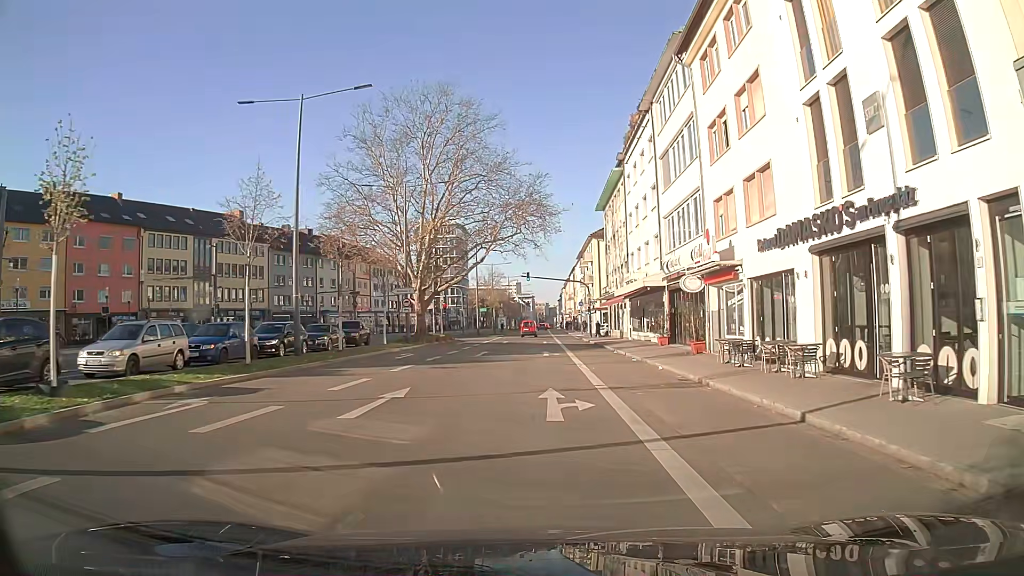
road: primary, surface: asphalt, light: Day
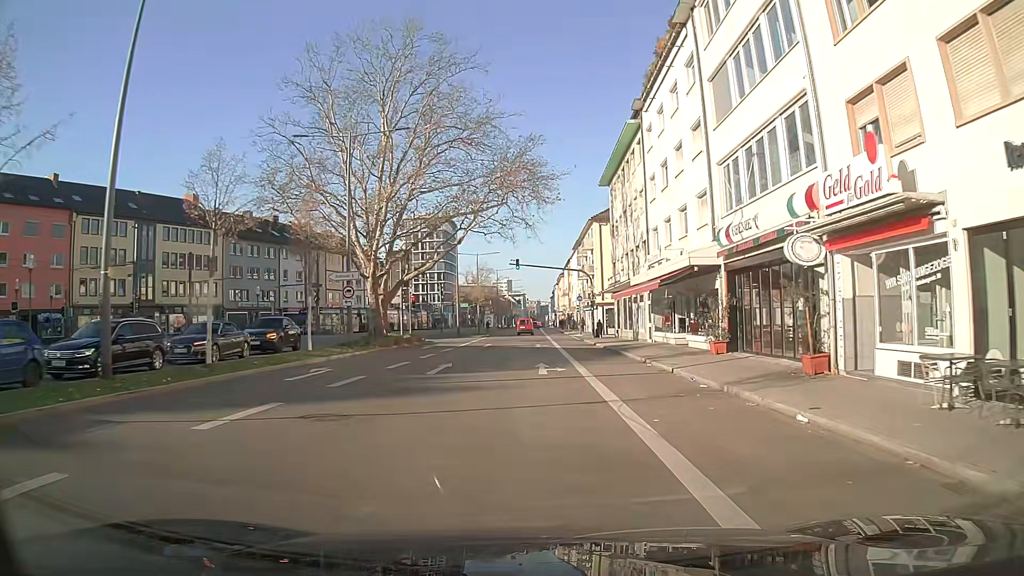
(0.0, +12.0) m; 0°
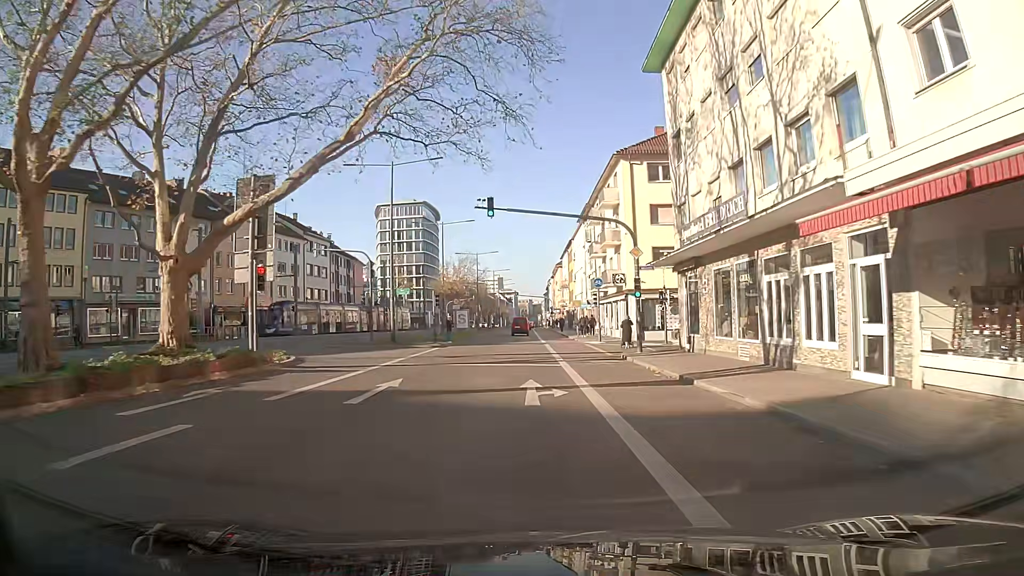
(+0.3, +27.1) m; +1°
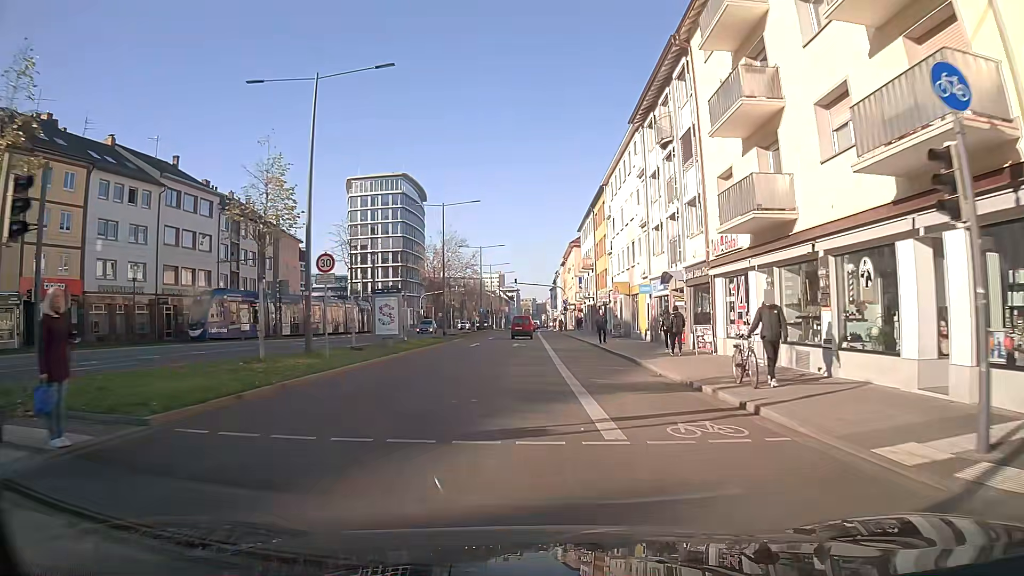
(-0.2, +37.2) m; 0°
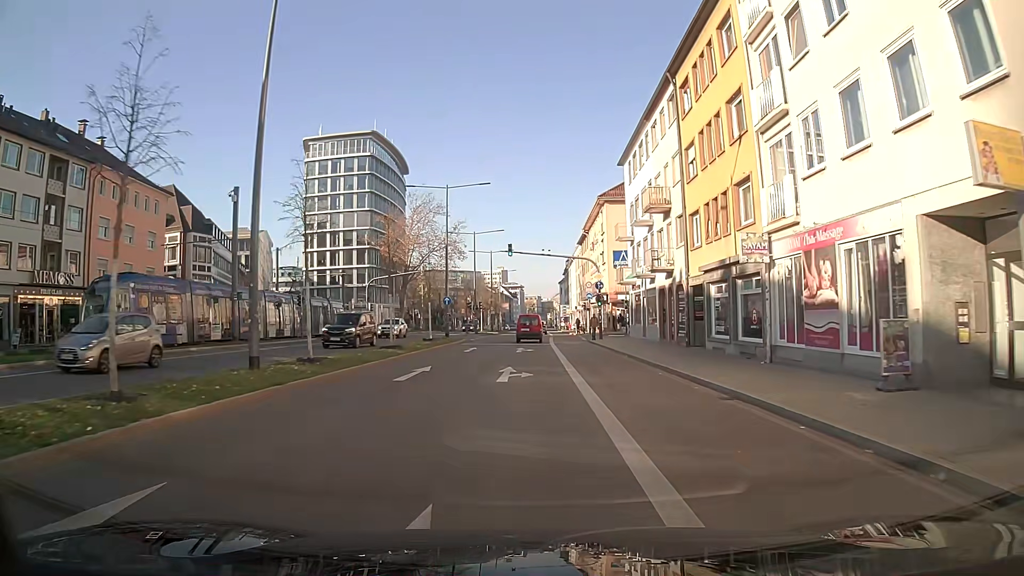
(-0.1, +36.2) m; 0°
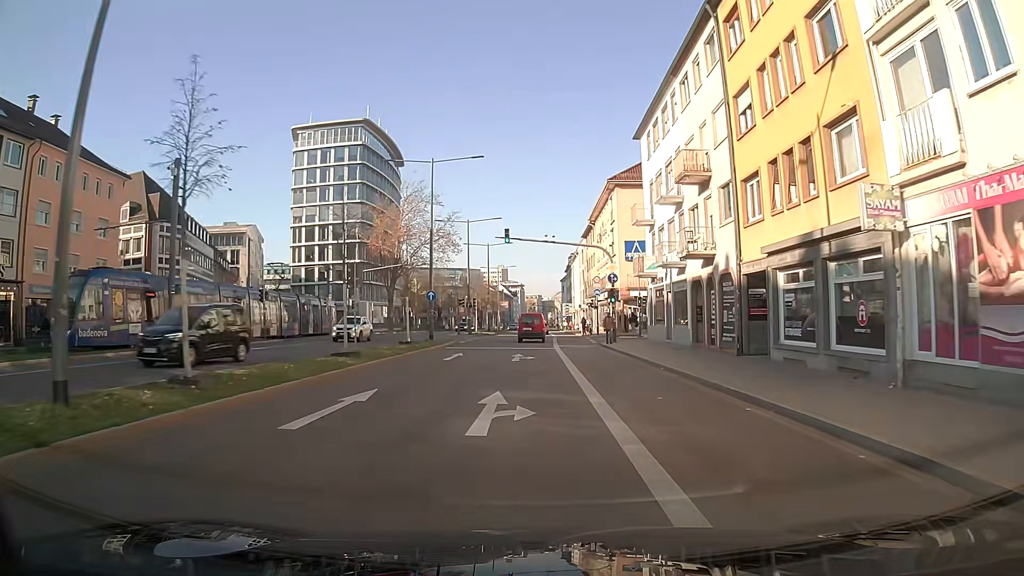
(0.0, +7.2) m; 0°
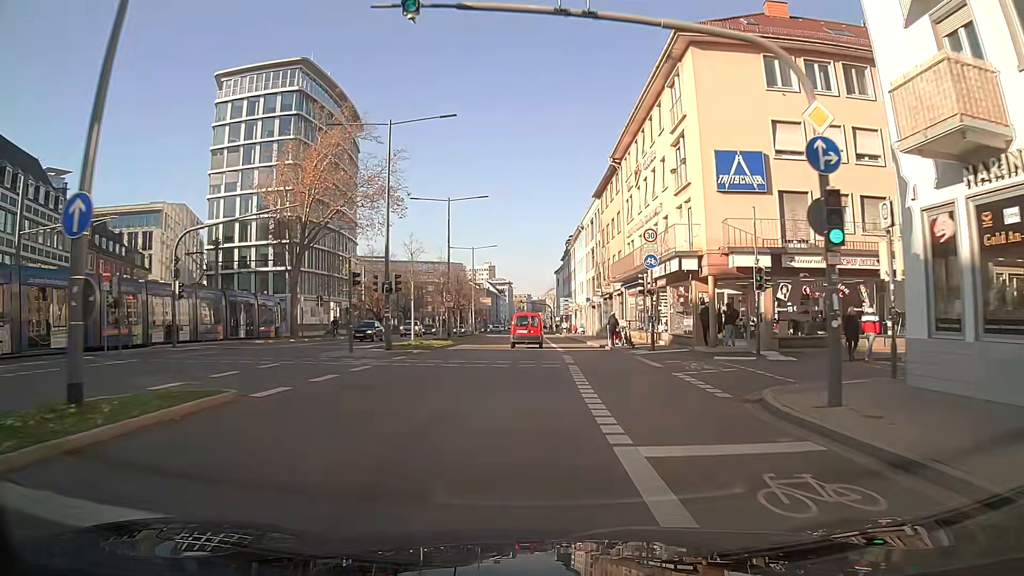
(+0.3, +29.4) m; +1°
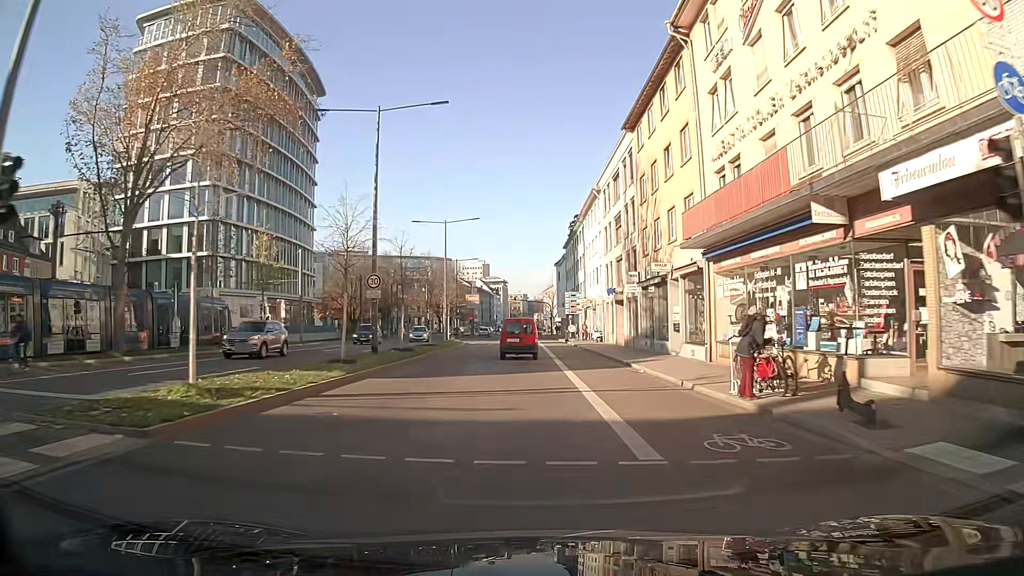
(+0.1, +22.2) m; 0°
(0, +10) (0, +20) (0, +30) (0, +40) (0, +50) (-1, +60) (-1, +70) (-1, +80) (-1, +90) (-1, +100) m
